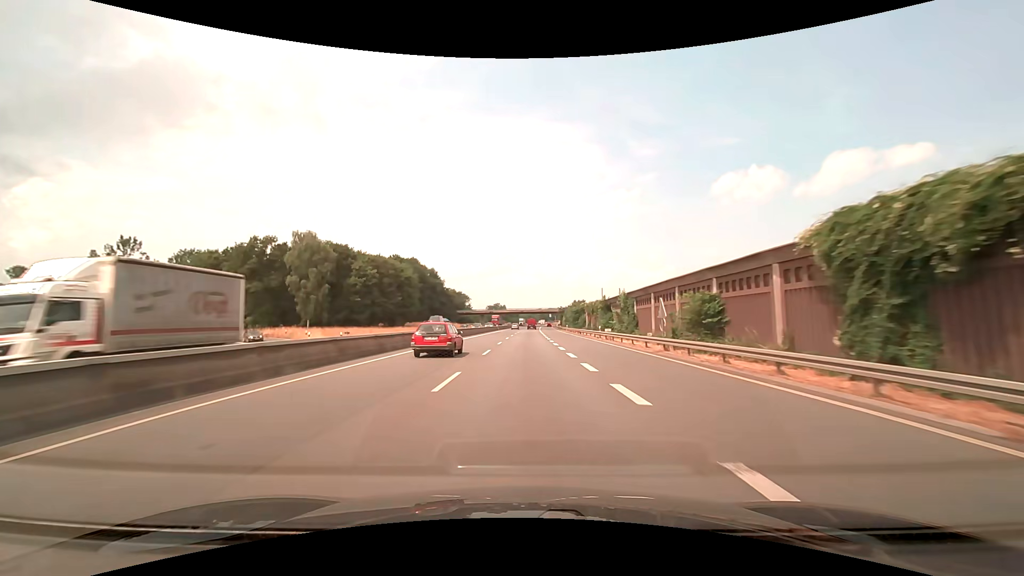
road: trunk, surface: asphalt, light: Day
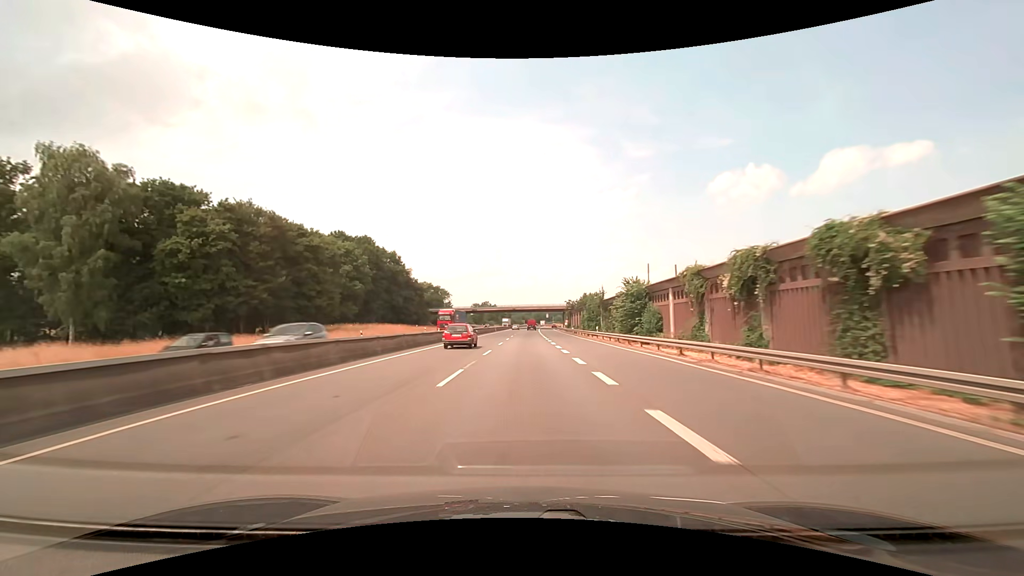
(+0.3, +47.4) m; +1°
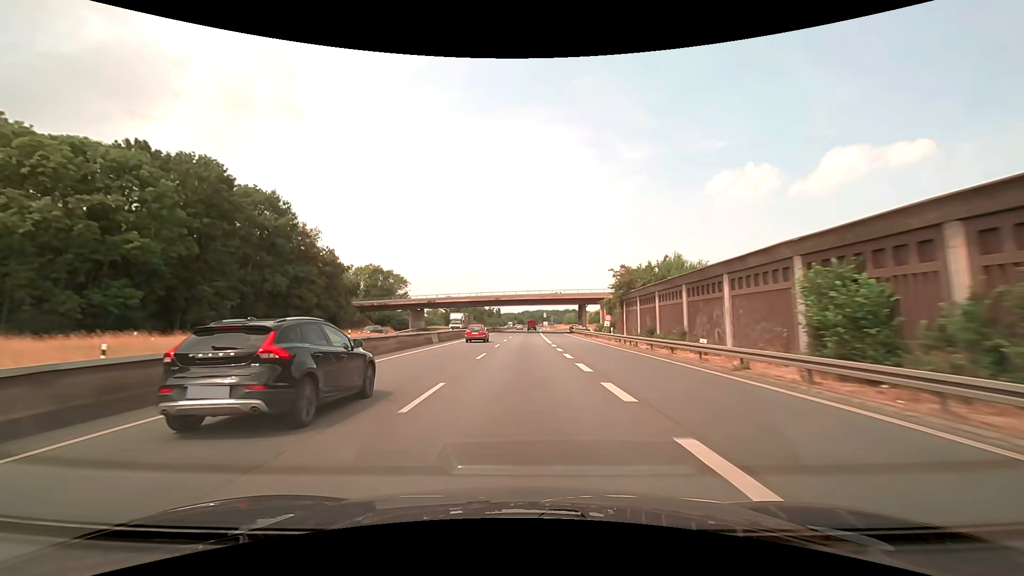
(+0.5, +63.1) m; +1°
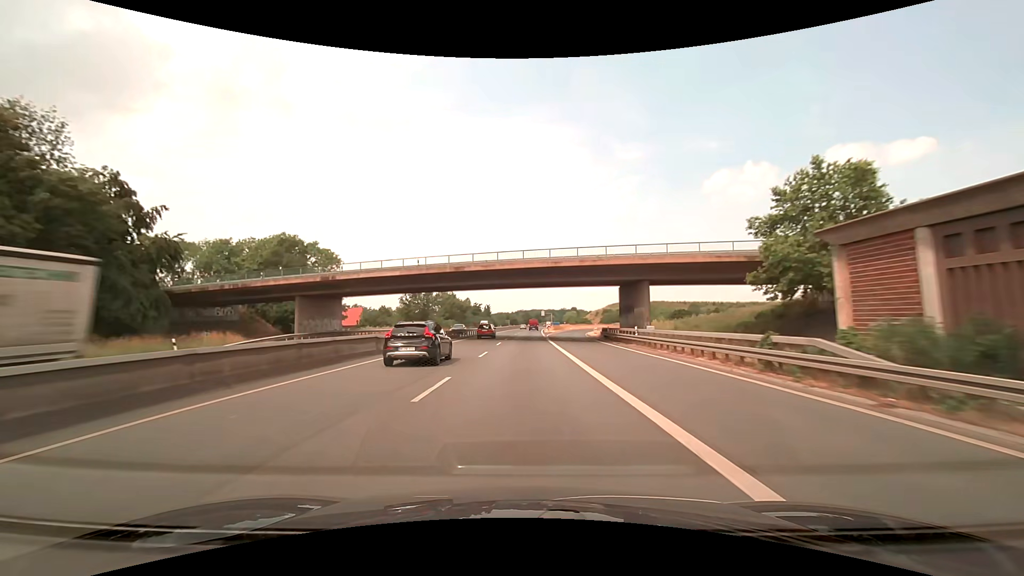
(+0.3, +47.4) m; +1°
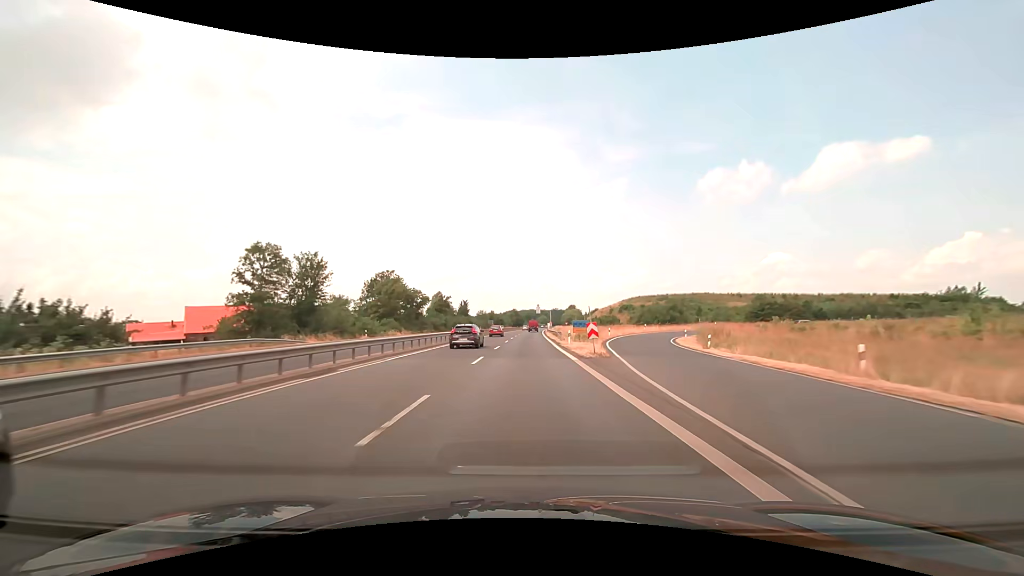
(+0.3, +63.1) m; +1°
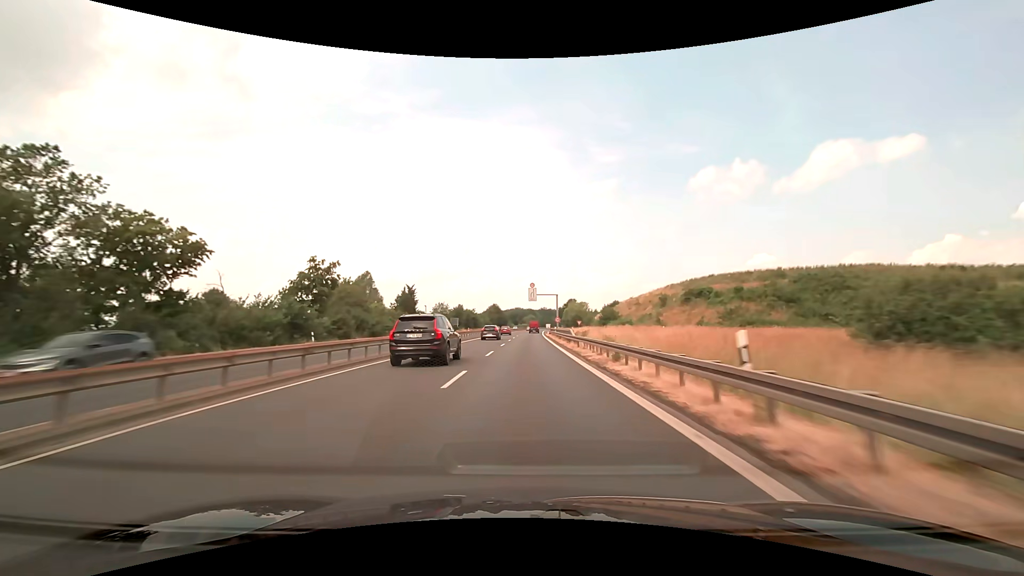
(+1.7, +78.9) m; +2°
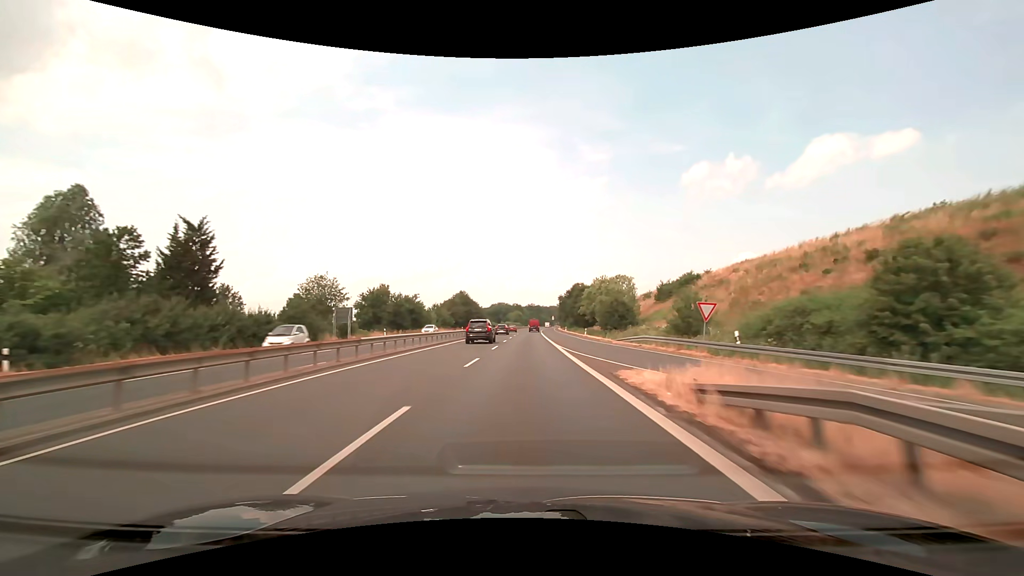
(+1.2, +78.9) m; +2°
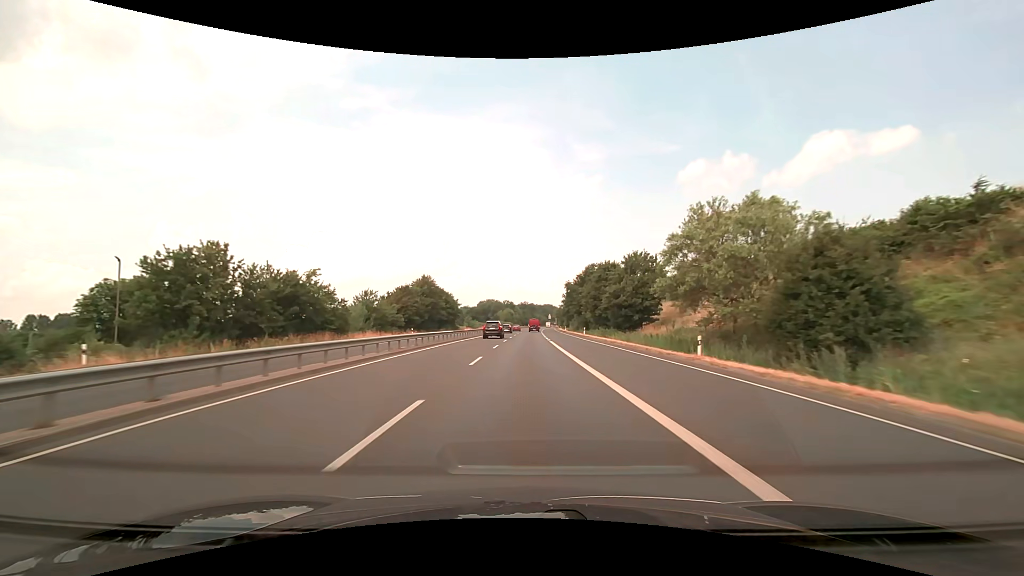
(+0.3, +47.4) m; +1°
(0, +10) (0, +20) (0, +30) (0, +40) (0, +50) (+1, +60) (+1, +70) (+1, +80) (+1, +90) (+2, +100) m
